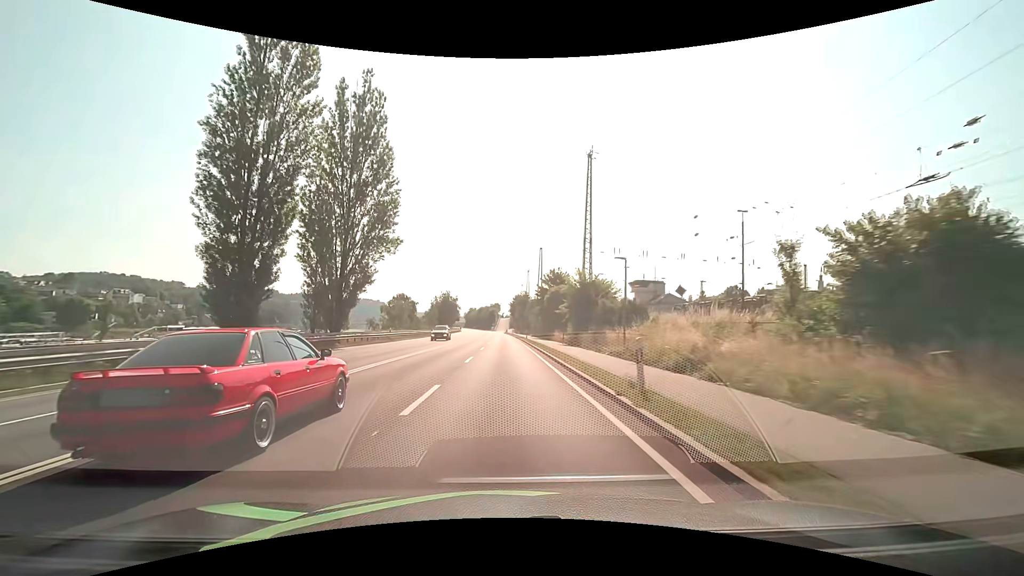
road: primary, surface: asphalt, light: Day
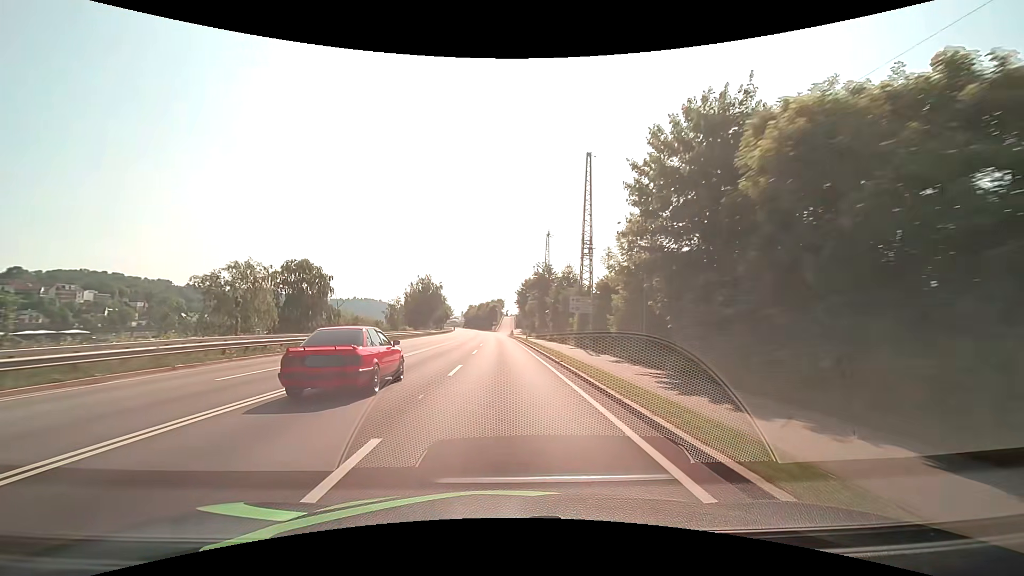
(-0.1, +53.9) m; 0°
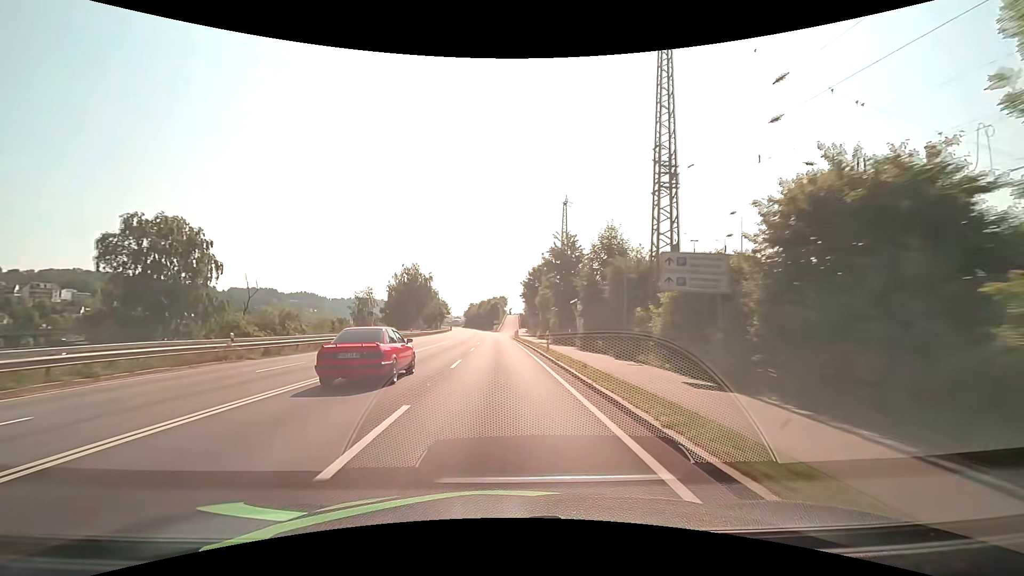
(-0.1, +21.6) m; 0°
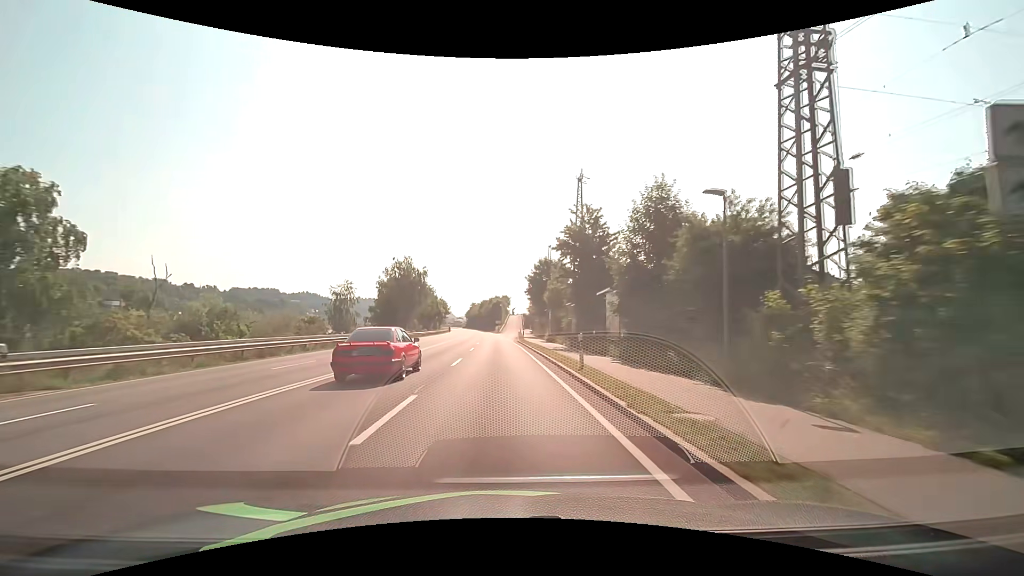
(0.0, +10.8) m; 0°
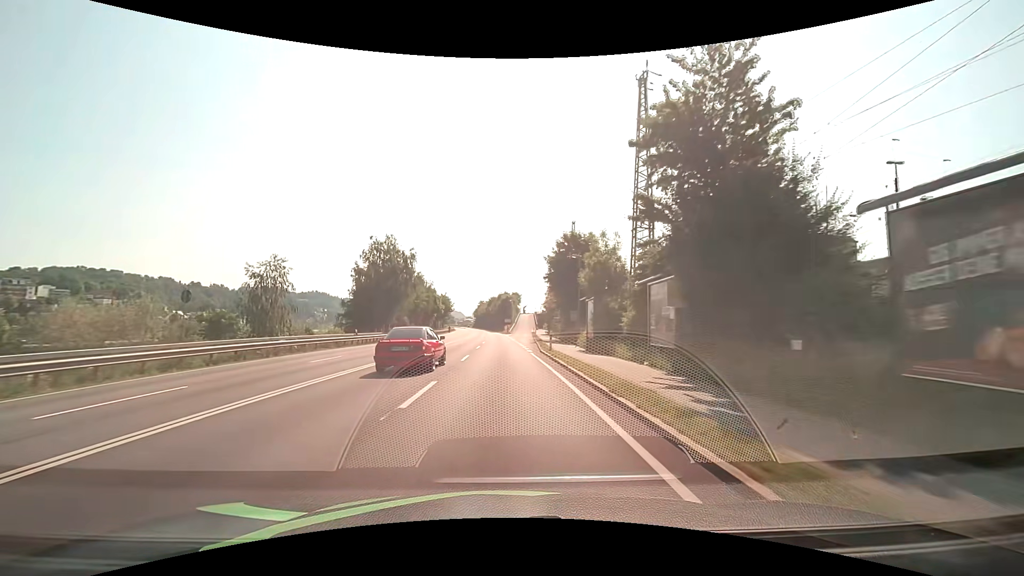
(-0.2, +21.6) m; -1°
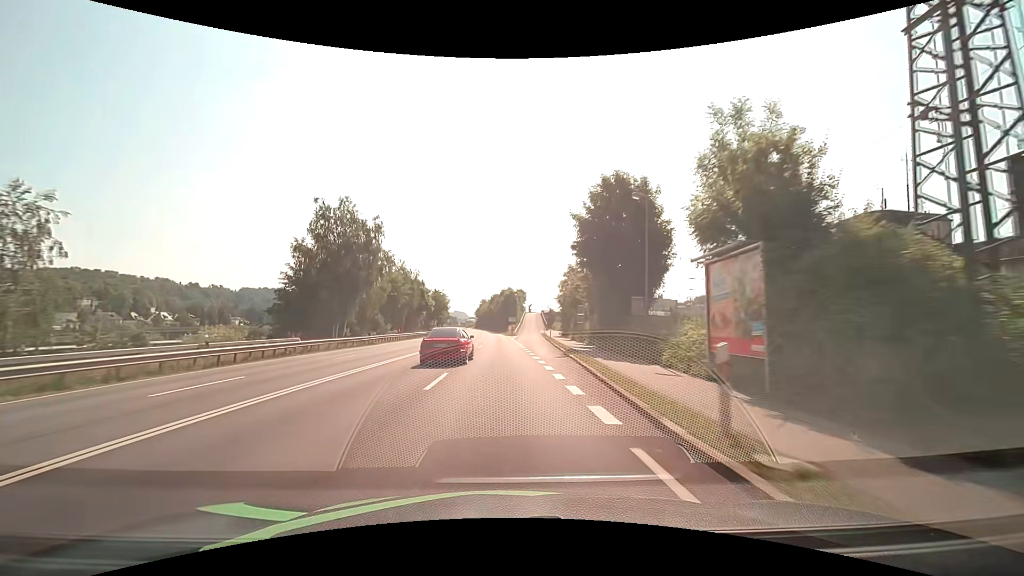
(0.0, +21.5) m; 0°
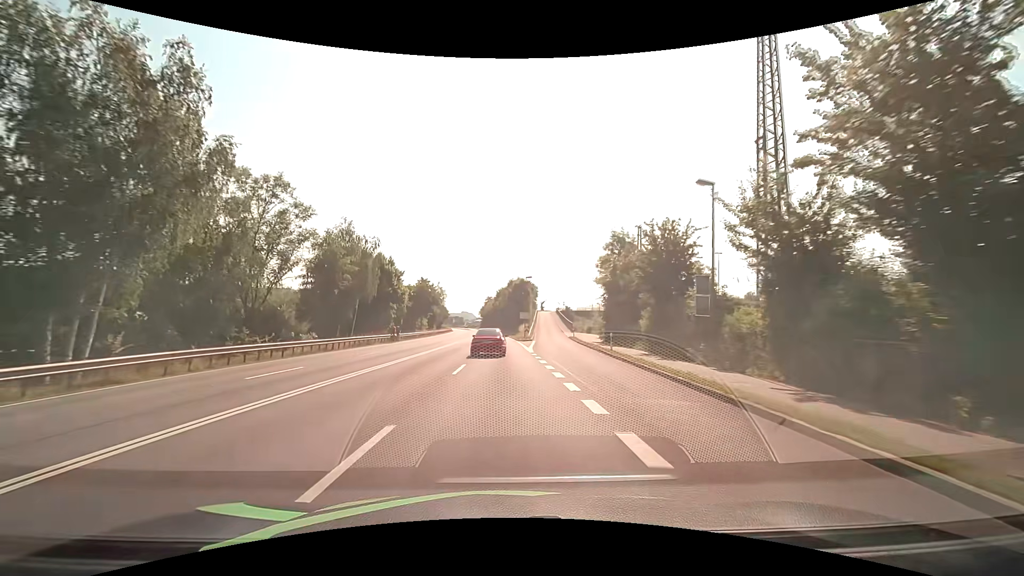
(-0.4, +32.3) m; -1°
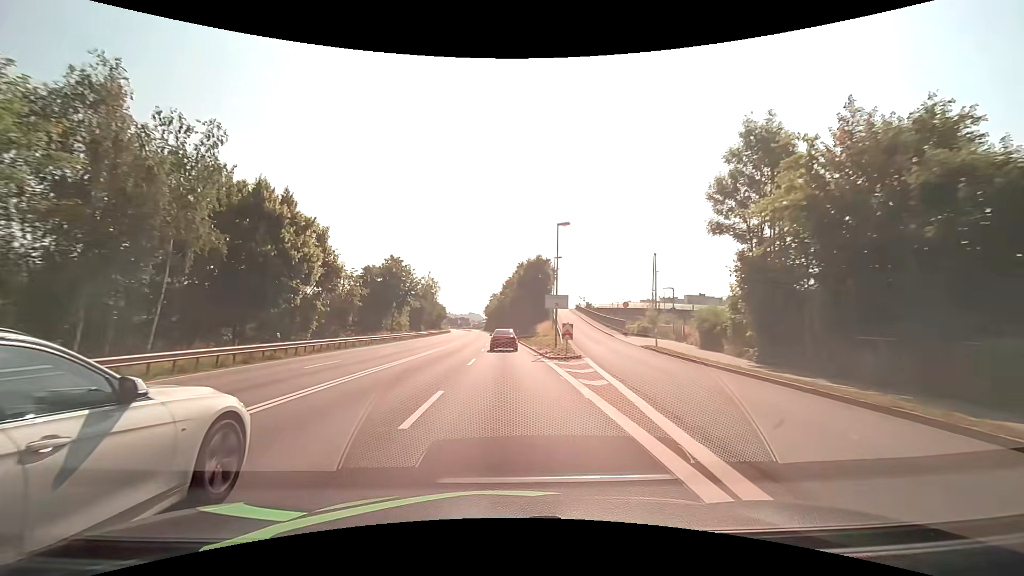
(-0.5, +32.3) m; -1°
(0, +10) (0, +20) (0, +30) (0, +40) (-1, +50) (-1, +60) (-1, +70) (-2, +80) (-2, +90) (-2, +100) m
